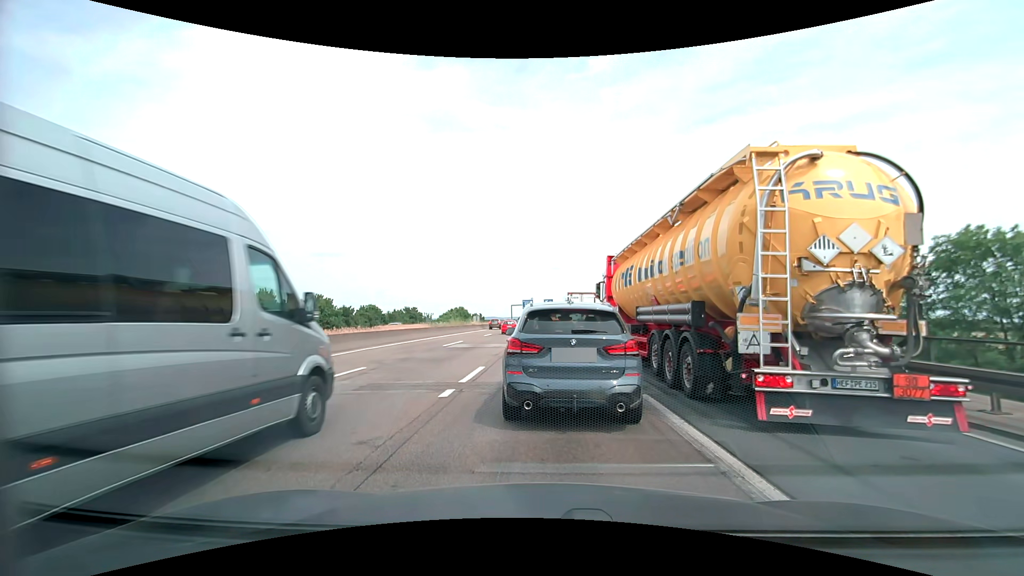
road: motorway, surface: asphalt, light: Day
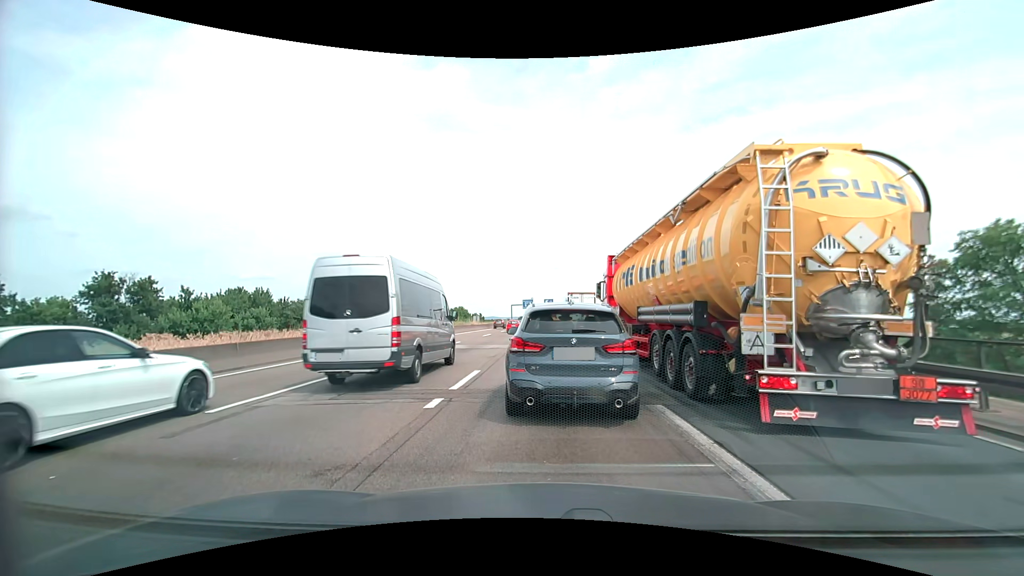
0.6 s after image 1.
(0.0, +1.1) m; 0°
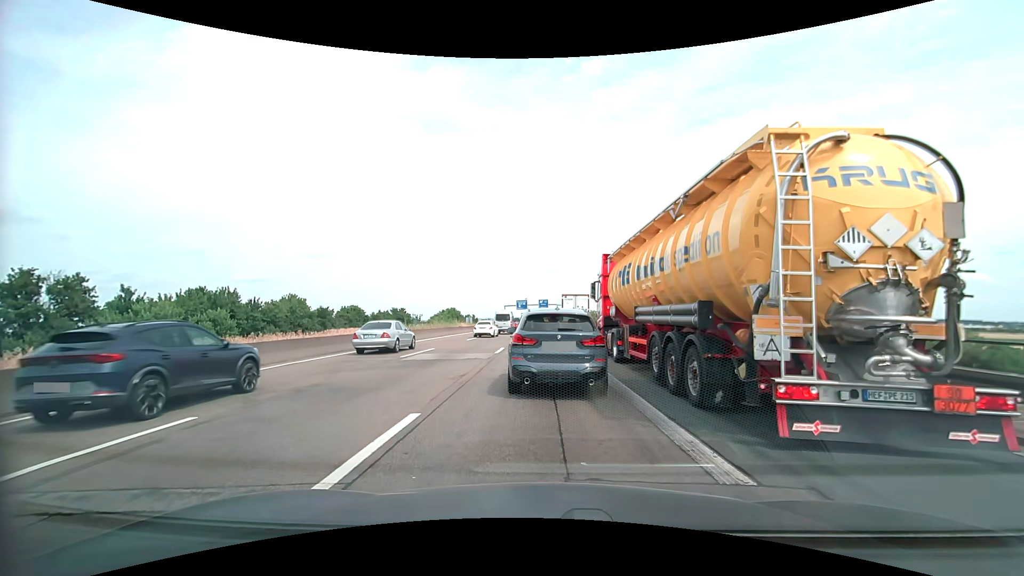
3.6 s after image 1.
(+0.1, +6.1) m; +1°
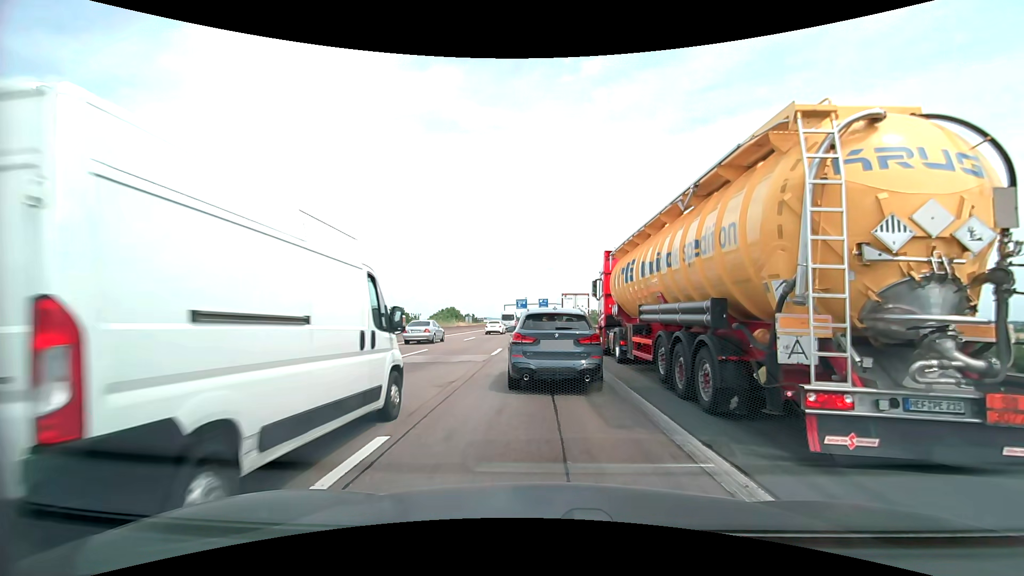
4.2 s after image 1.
(0.0, +1.5) m; 0°
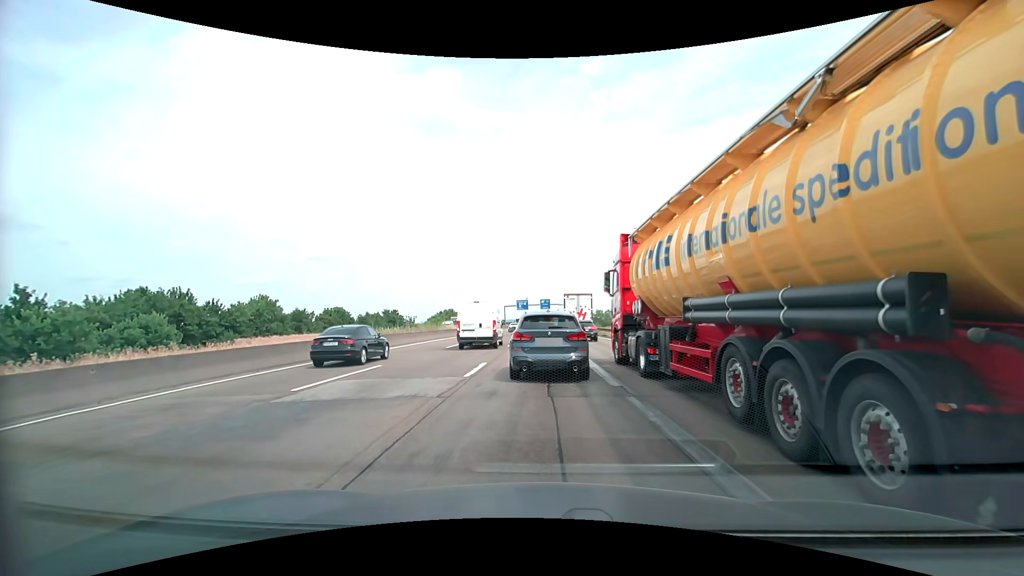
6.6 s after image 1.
(-0.1, +7.3) m; 0°
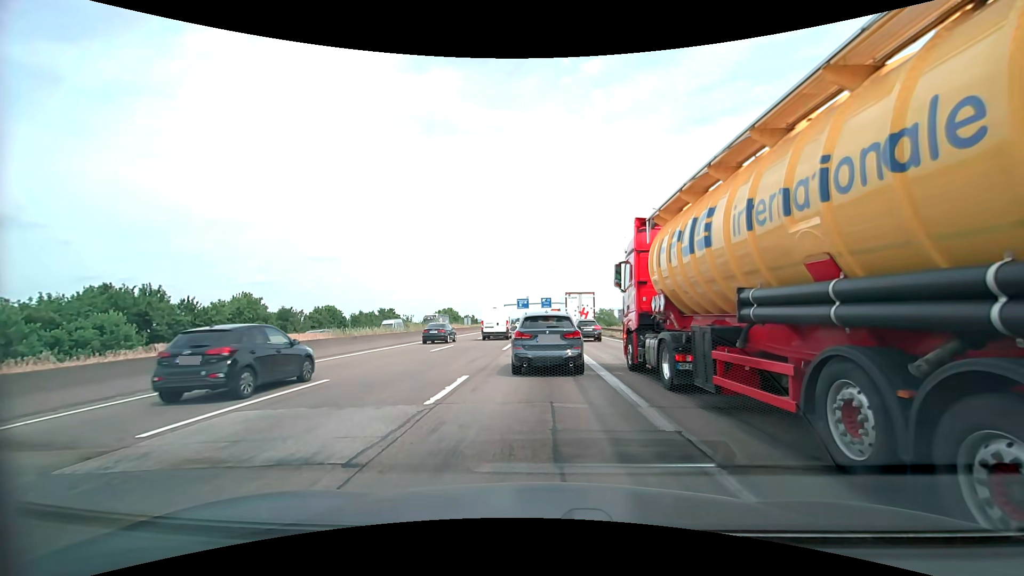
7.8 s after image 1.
(-0.1, +4.3) m; -1°
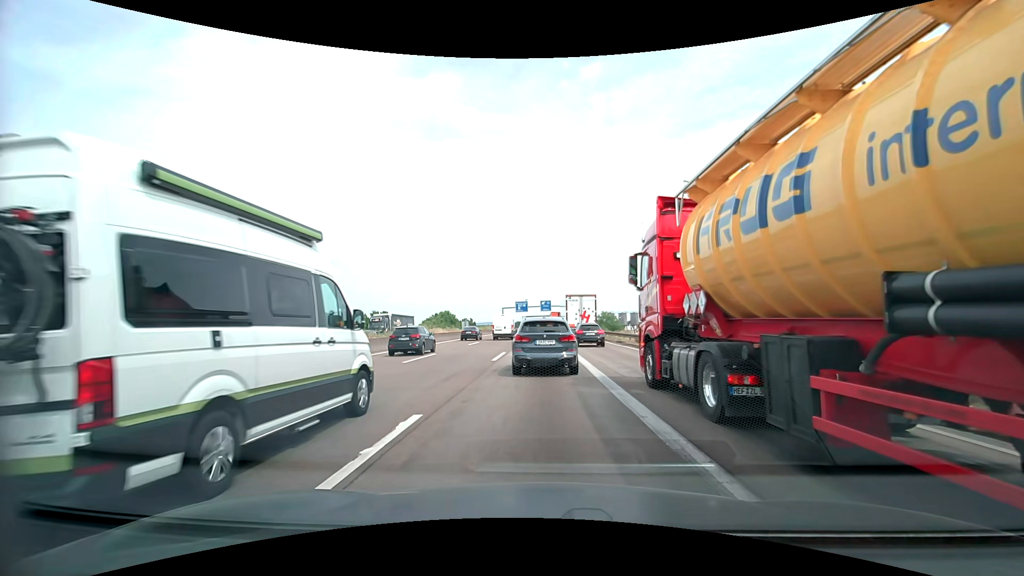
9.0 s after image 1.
(-0.1, +4.8) m; -1°
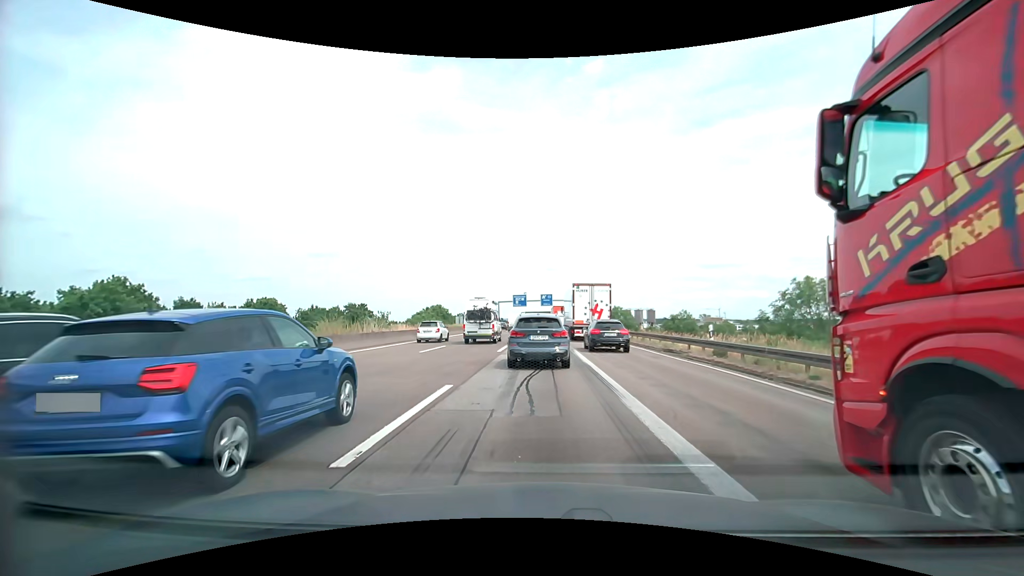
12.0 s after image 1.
(+0.1, +15.3) m; 0°
(0, +10) (0, +20) (0, +30) (+1, +40) (+1, +50) (+1, +60) (+1, +70) (+1, +80) (+1, +90) (+1, +100) m
